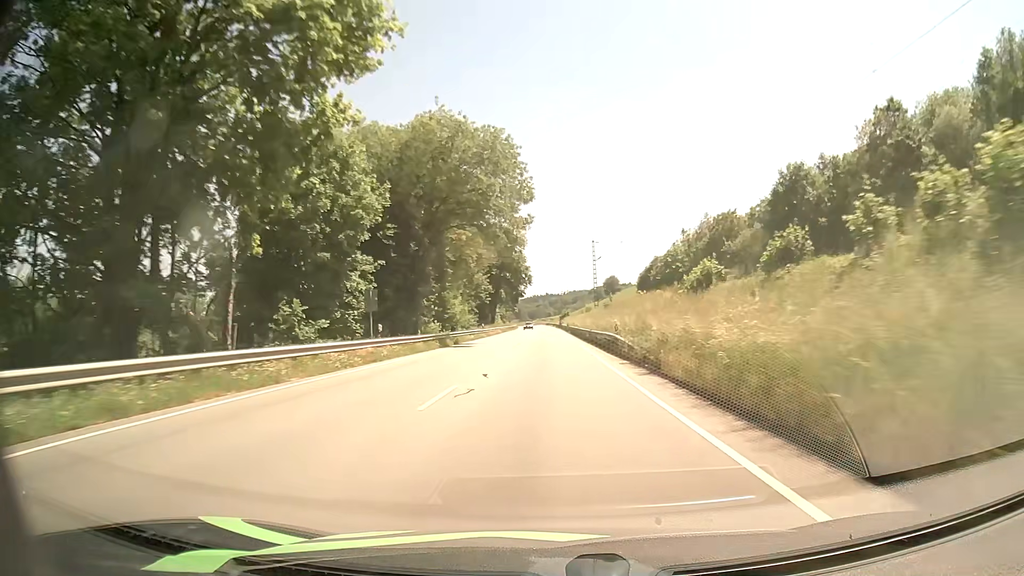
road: primary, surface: asphalt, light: Day
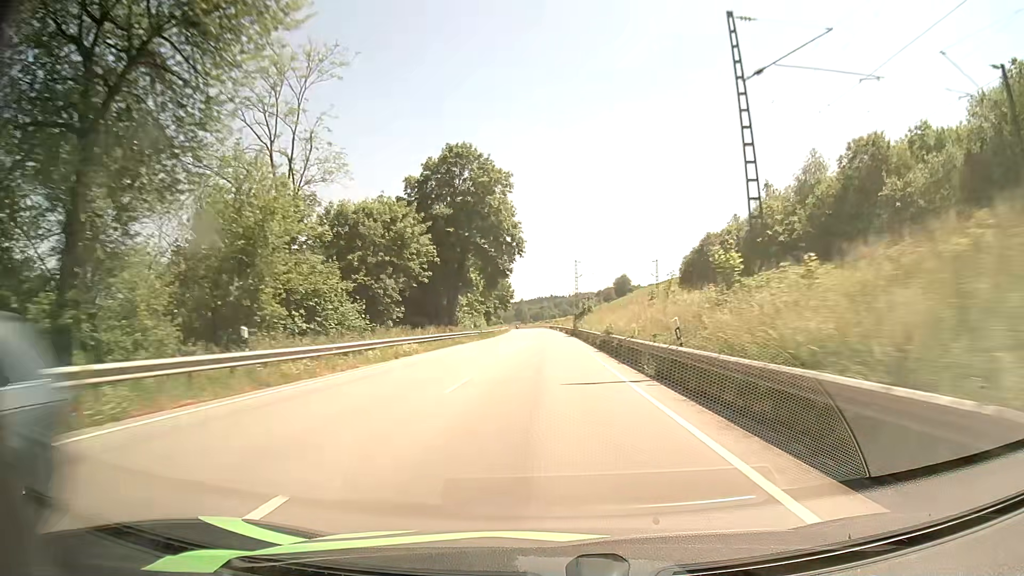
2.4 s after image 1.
(-0.1, +58.3) m; 0°
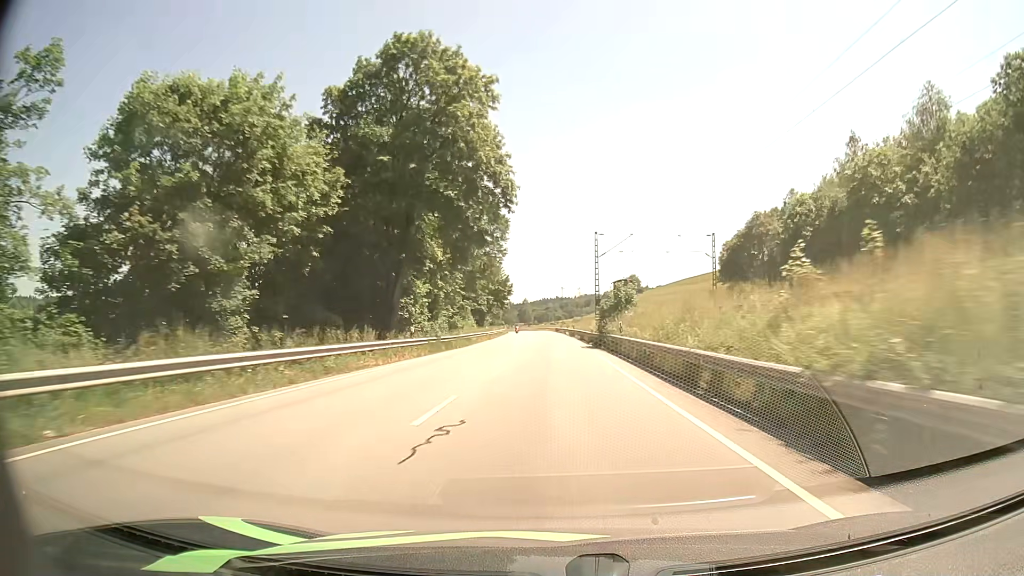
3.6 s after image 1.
(-0.2, +28.9) m; -1°
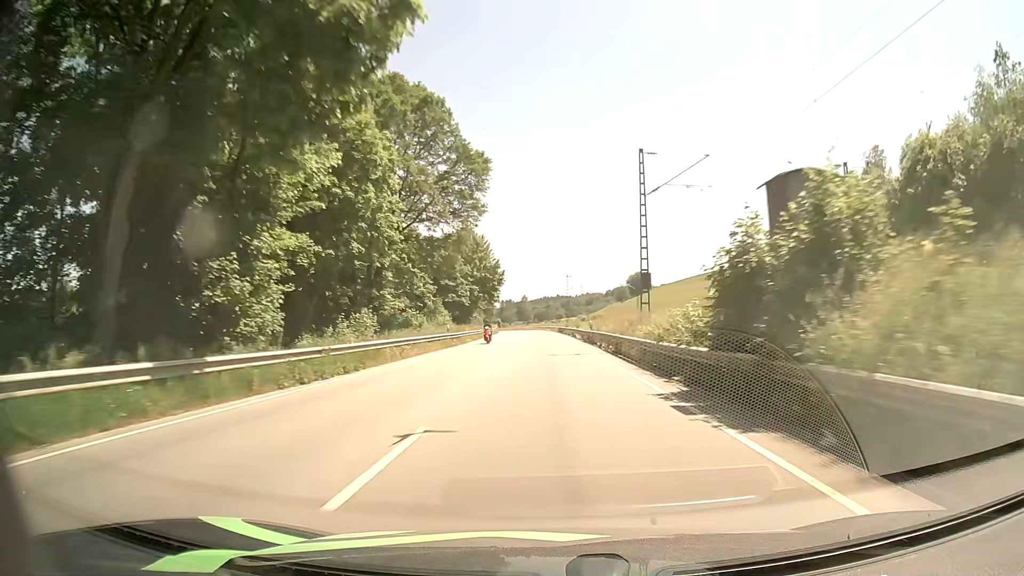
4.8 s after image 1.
(0.0, +28.7) m; 0°
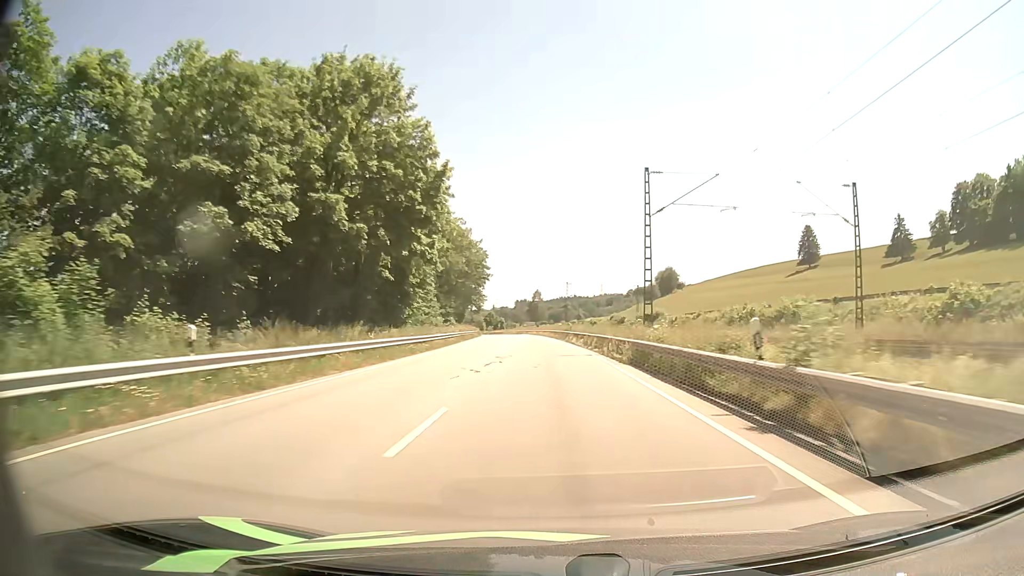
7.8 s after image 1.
(-0.7, +71.7) m; -1°
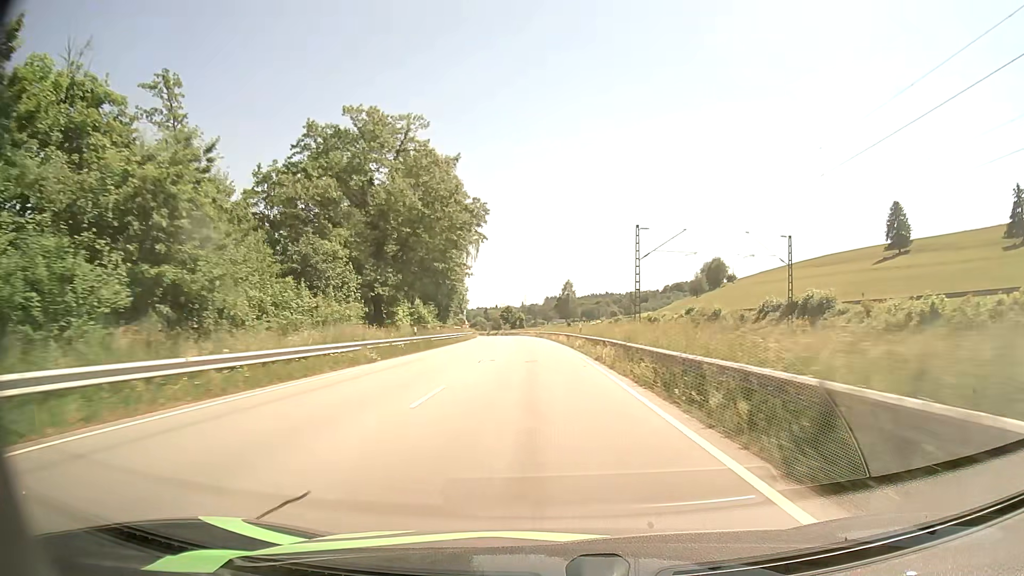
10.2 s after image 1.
(-0.9, +57.2) m; -3°
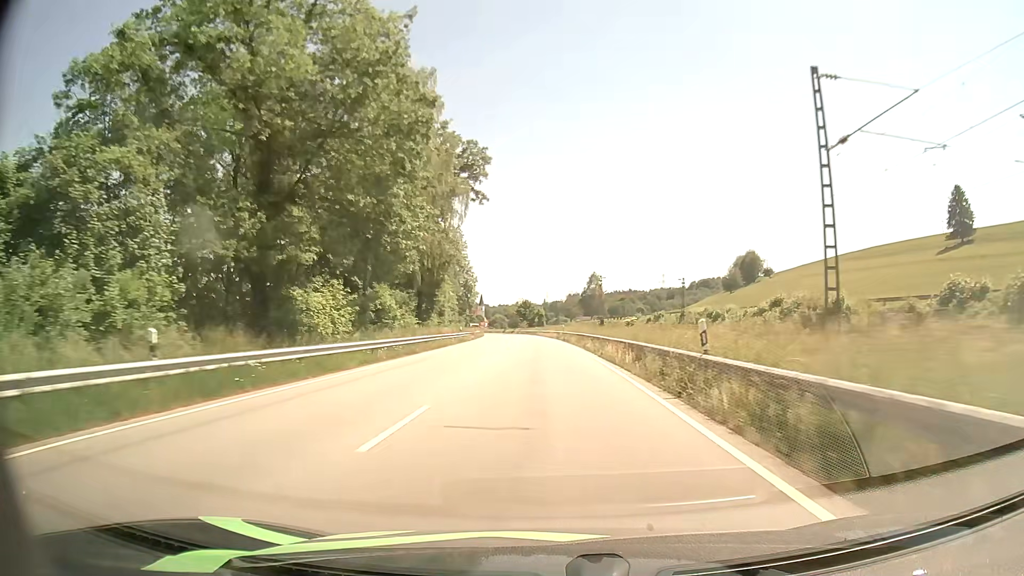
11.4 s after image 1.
(-0.4, +28.4) m; -2°
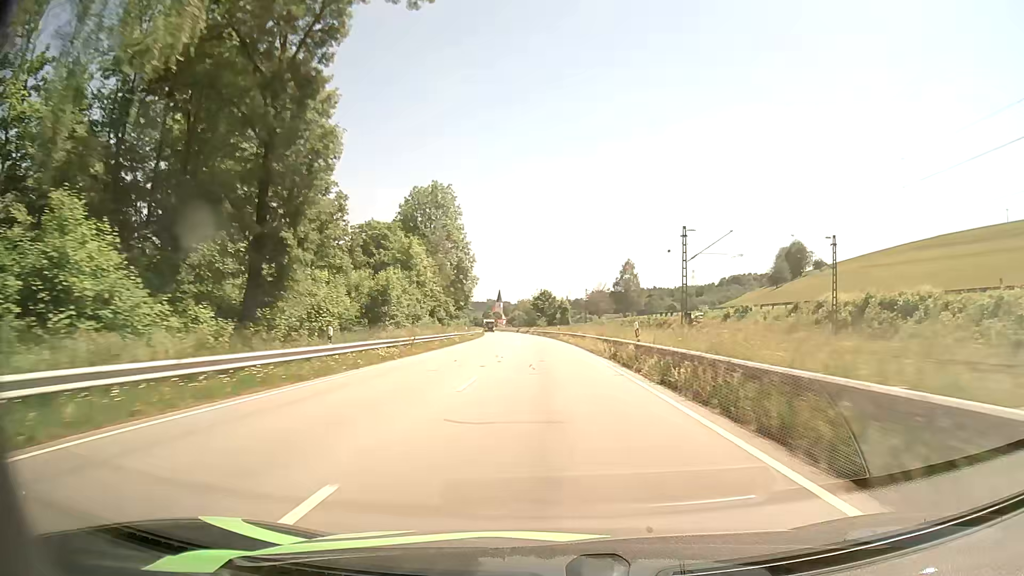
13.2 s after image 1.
(-0.7, +42.4) m; -2°
(0, +10) (0, +20) (0, +30) (-1, +40) (-1, +50) (-1, +60) (-2, +70) (-3, +80) (-3, +90) (-4, +100) m
